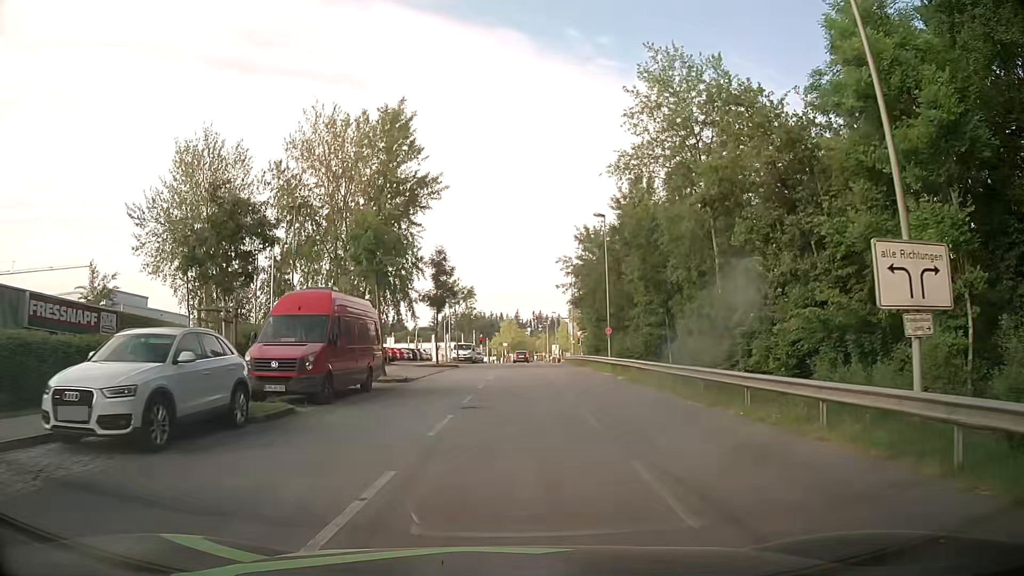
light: Day
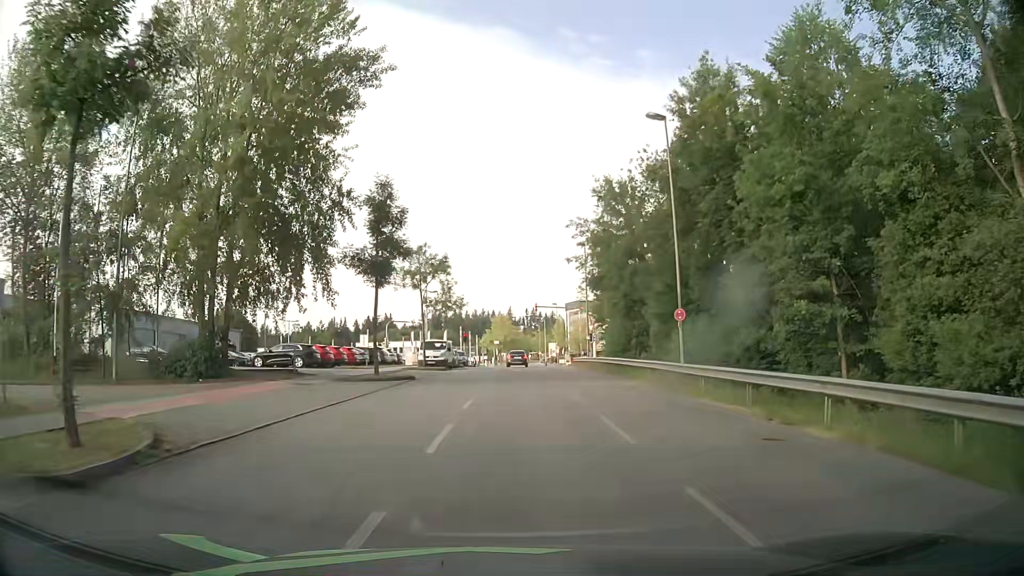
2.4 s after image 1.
(+0.2, +20.1) m; +1°
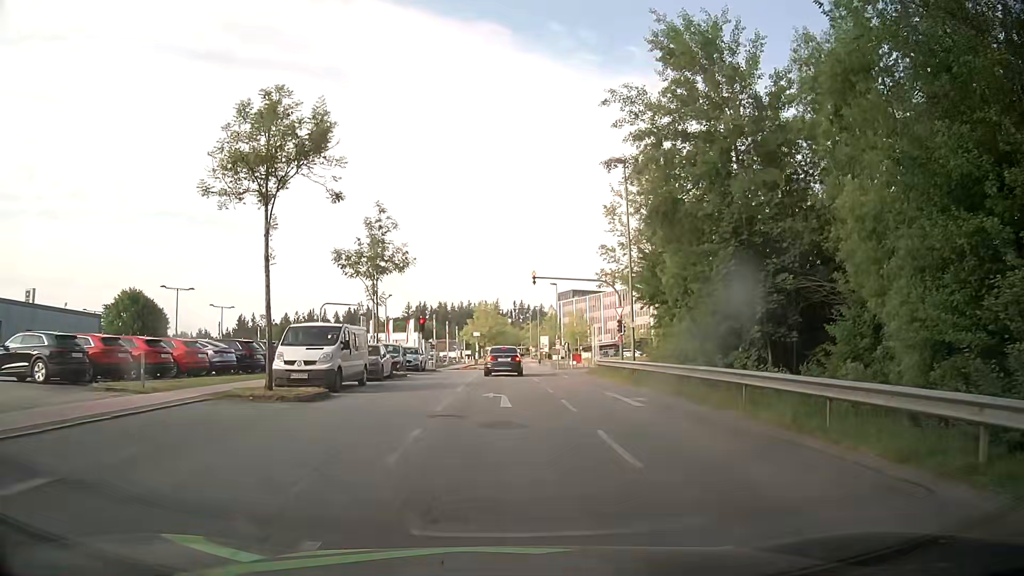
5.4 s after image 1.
(+0.4, +24.9) m; 0°
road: residential
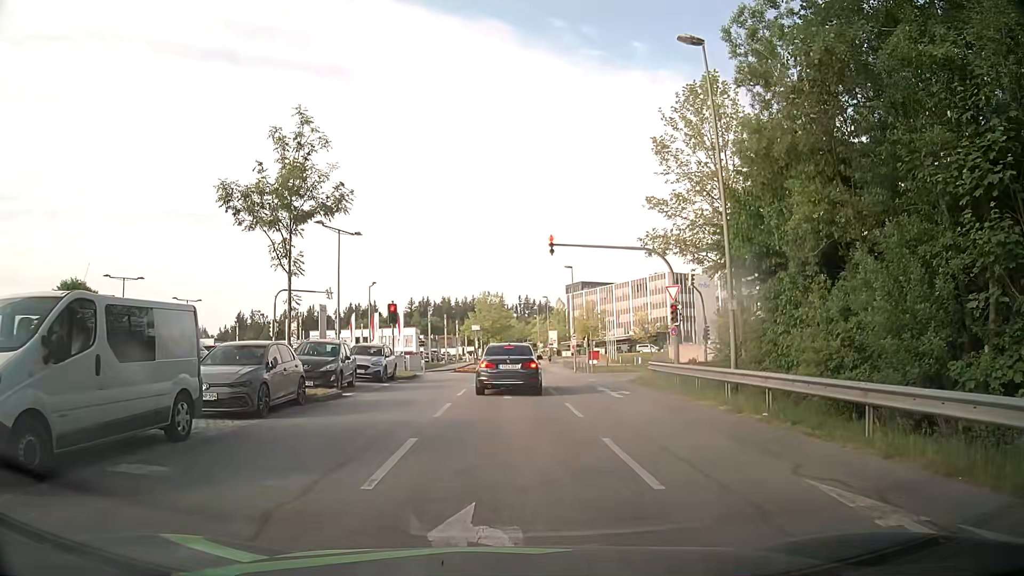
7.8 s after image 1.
(+0.1, +12.9) m; -1°
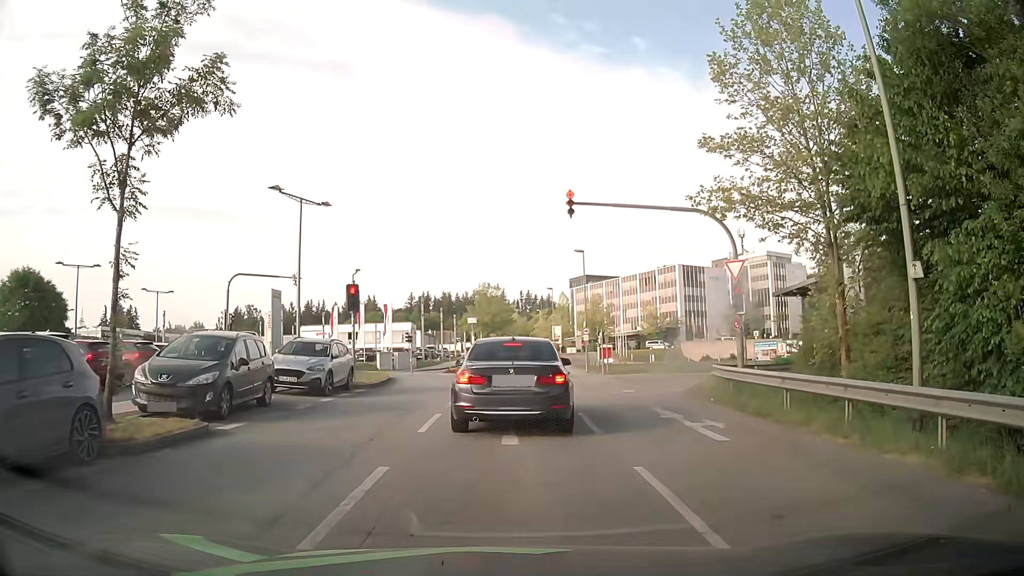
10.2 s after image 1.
(+0.1, +8.3) m; 0°
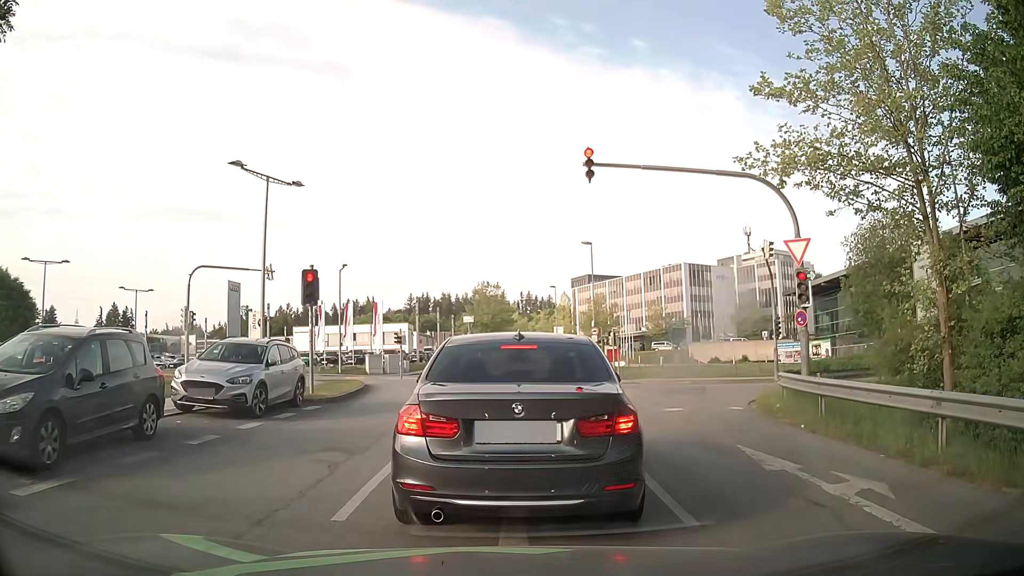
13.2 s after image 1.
(+0.1, +5.0) m; +2°
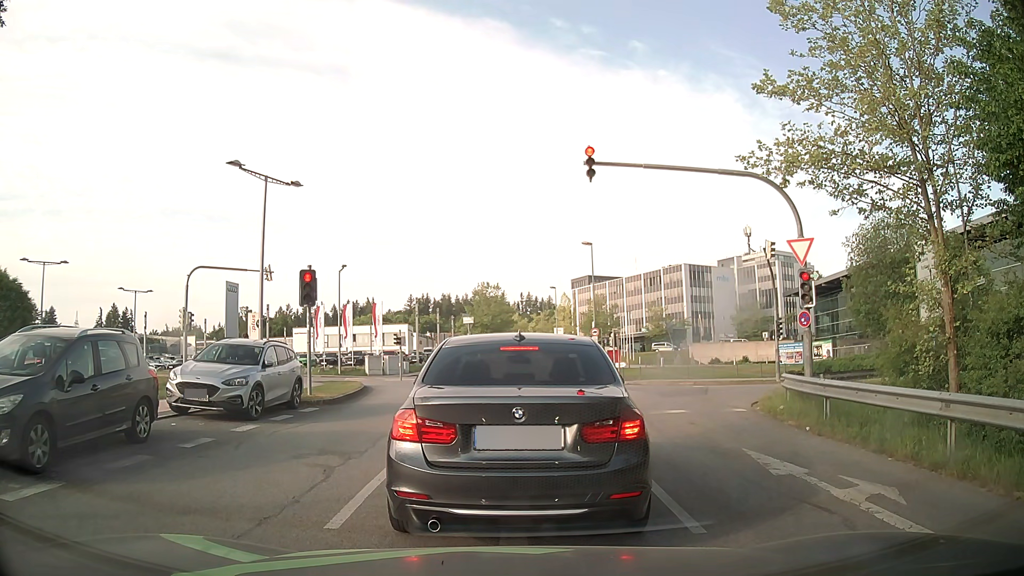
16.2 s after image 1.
(0.0, +0.3) m; 0°
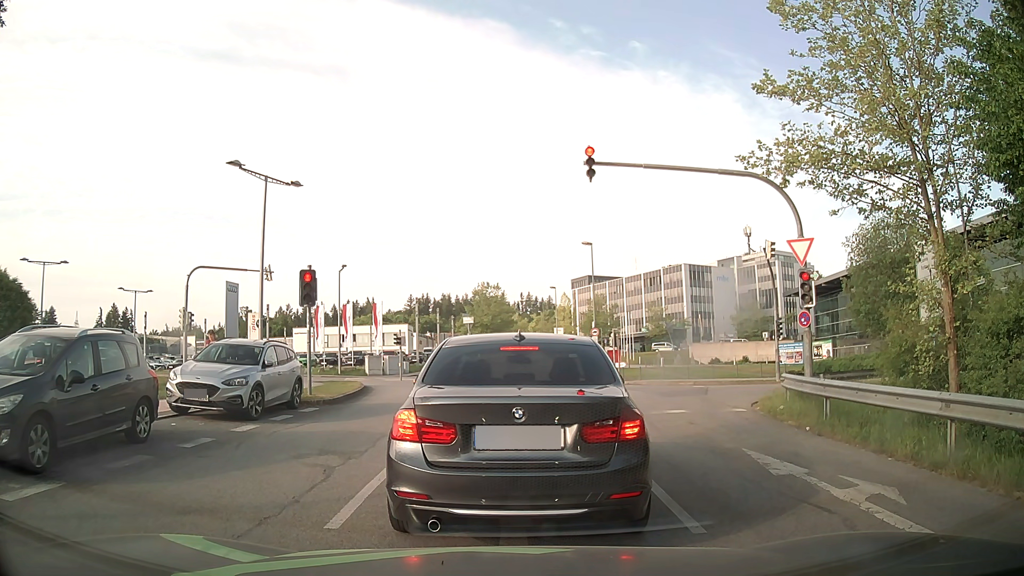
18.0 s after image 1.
(0.0, 0.0) m; 0°
(0, +10) (0, +20) (-2, +30) (-6, +39) (-13, +46) (-21, +51) (-30, +56) (-39, +61) (-48, +65) (-57, +70) m
